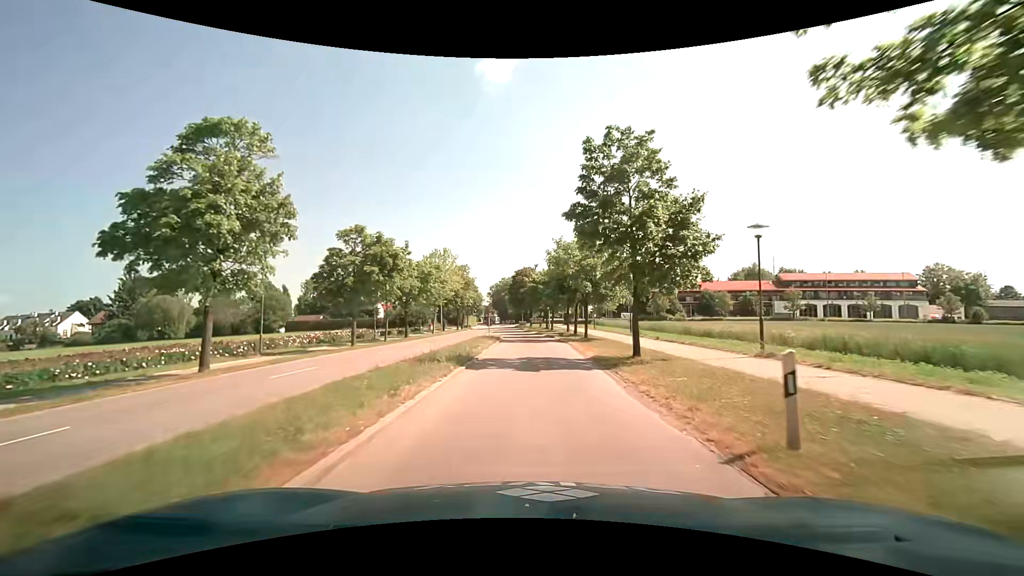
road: tertiary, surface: asphalt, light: Day
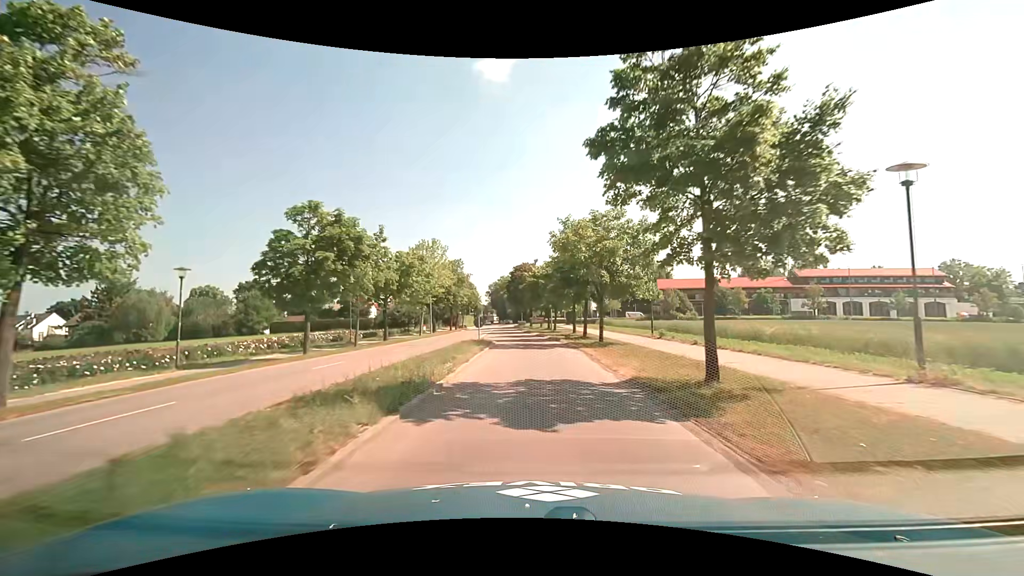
(0.0, +6.9) m; -1°
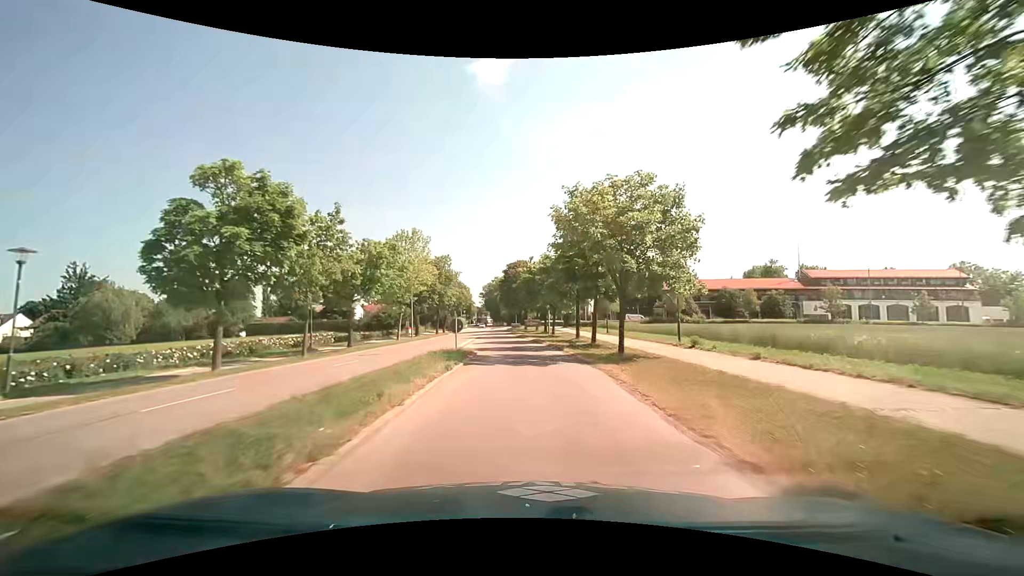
(+0.1, +6.9) m; 0°
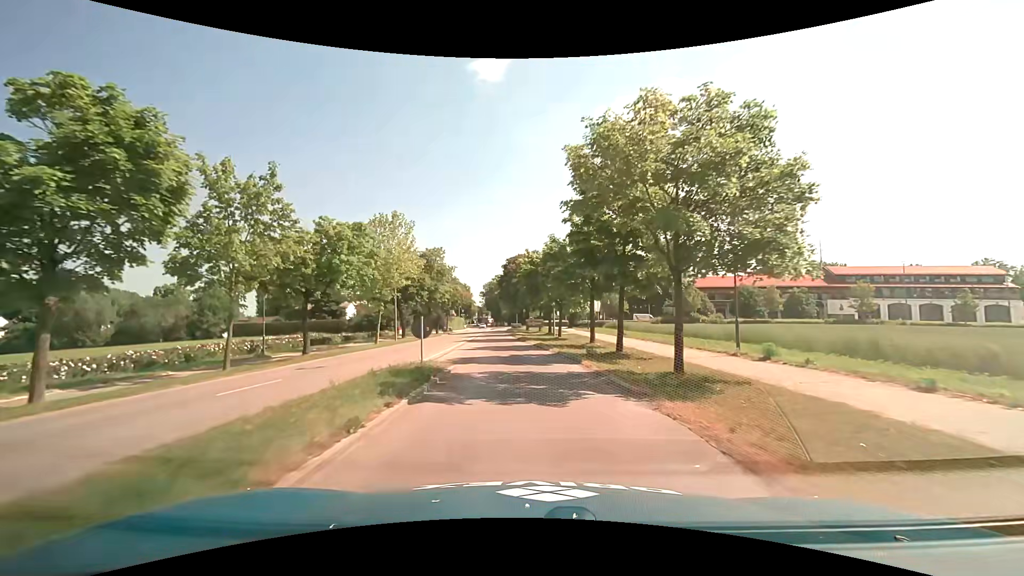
(0.0, +7.0) m; +1°
